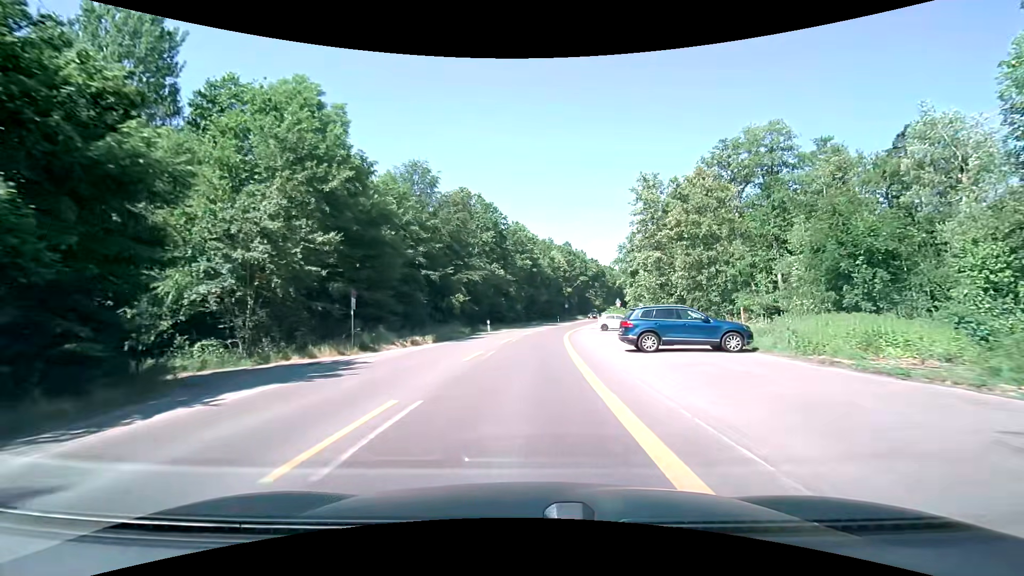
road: secondary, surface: asphalt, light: Day
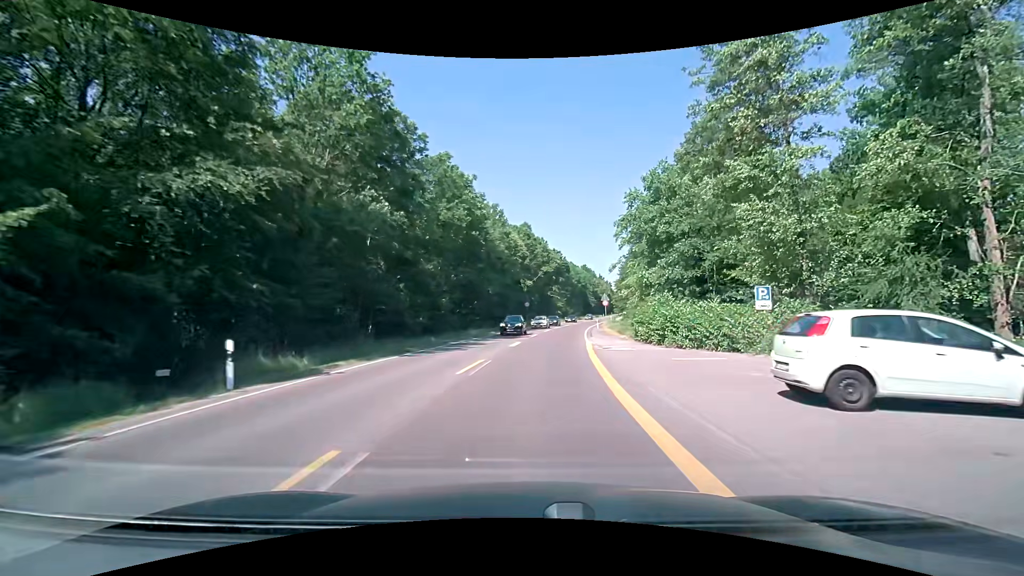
(+1.5, +38.9) m; +6°
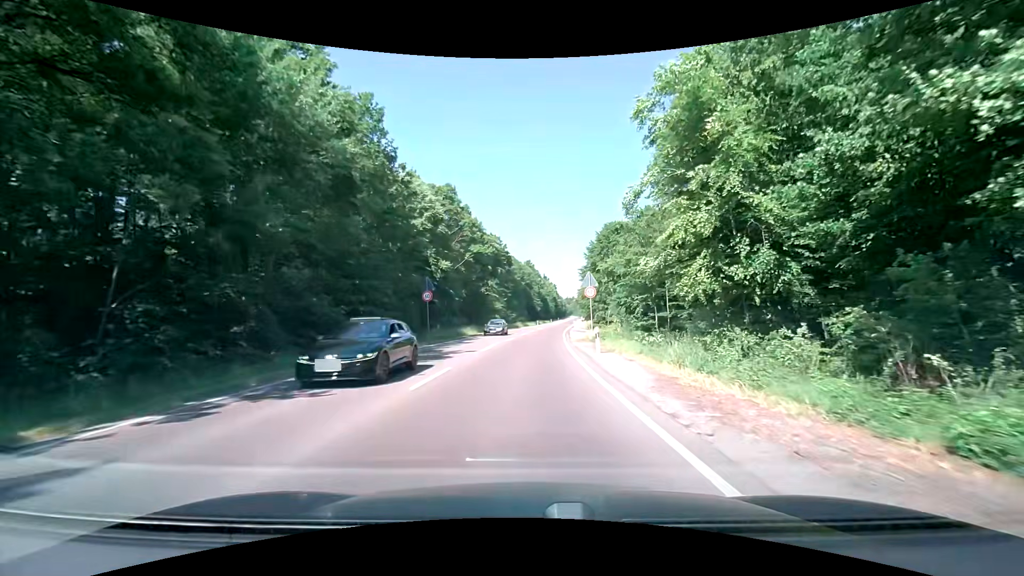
(+2.7, +38.8) m; +7°
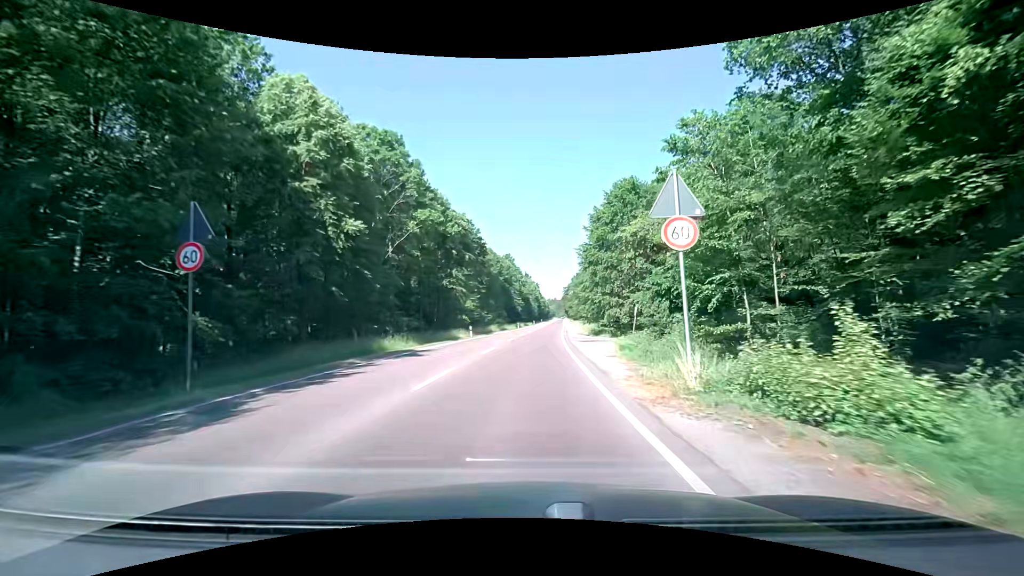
(+0.6, +23.7) m; +2°
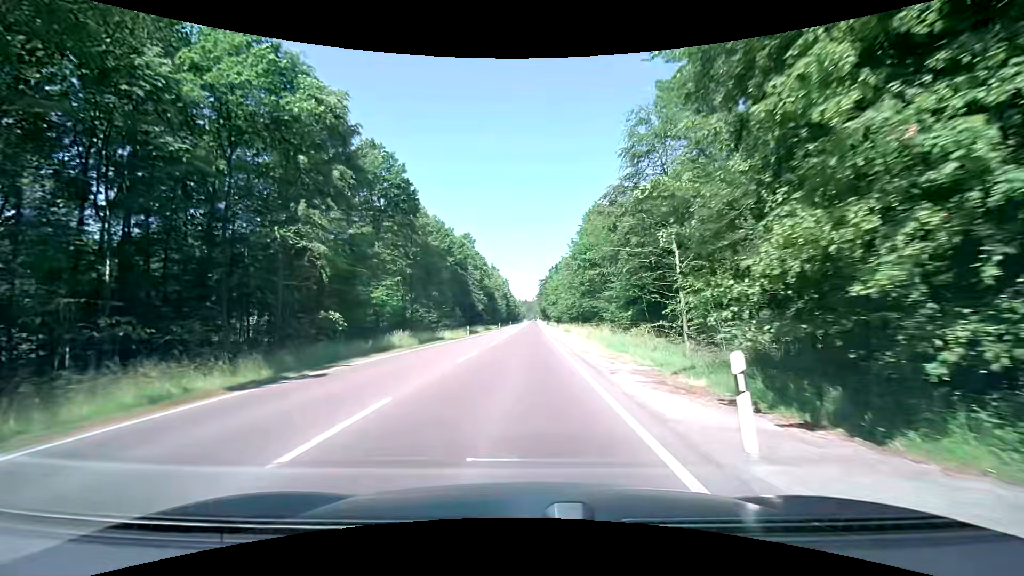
(+1.4, +41.2) m; +3°
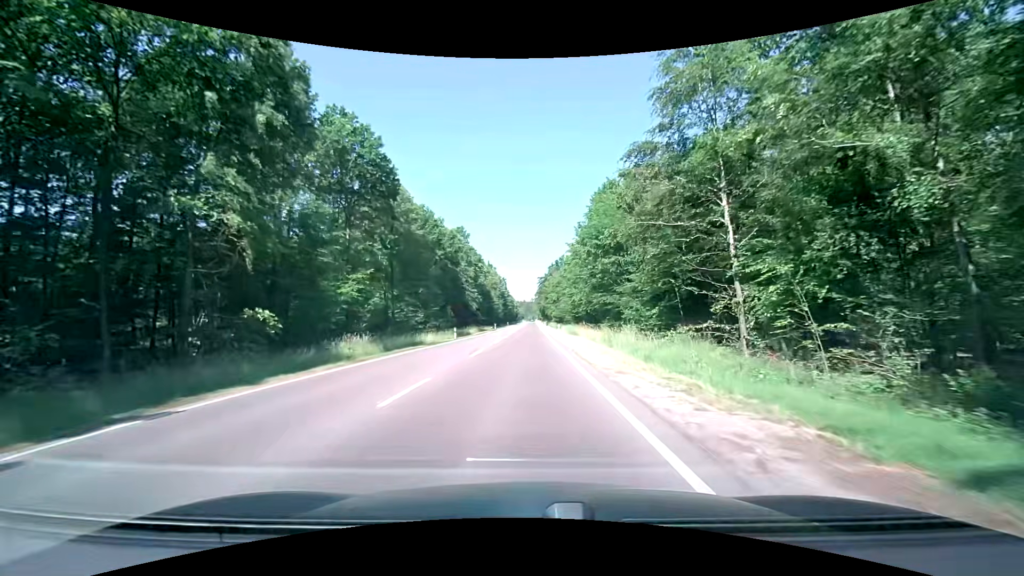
(+0.1, +8.8) m; +1°
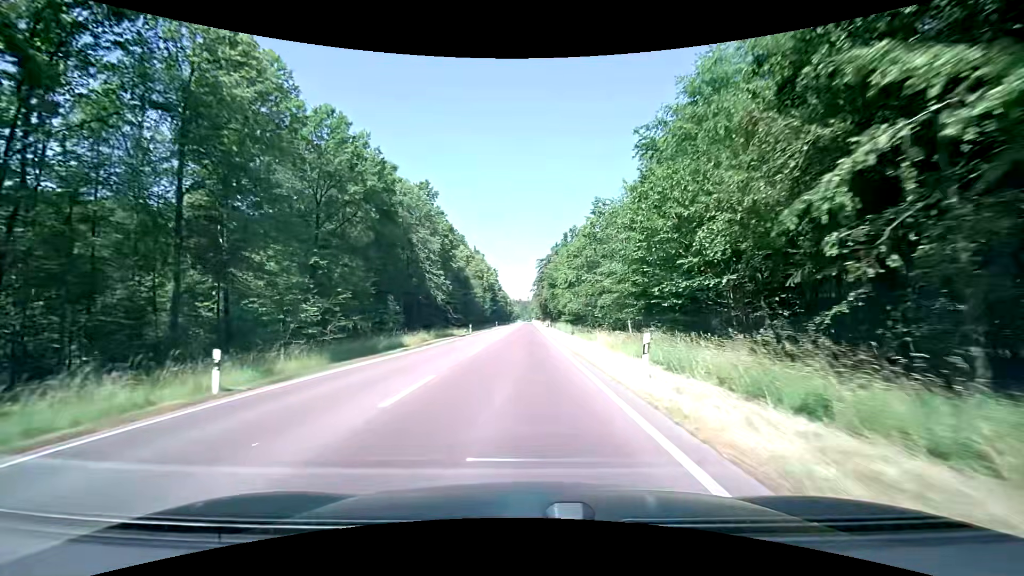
(+0.1, +36.1) m; +1°
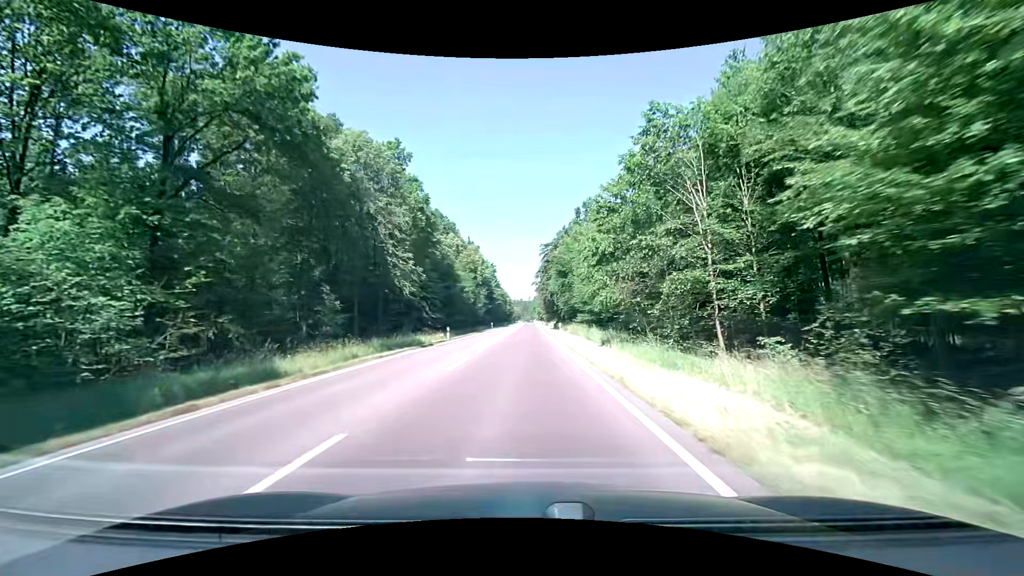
(-0.1, +17.9) m; 0°
(0, +10) (0, +20) (0, +30) (0, +40) (0, +50) (0, +60) (0, +70) (0, +80) (0, +90) (0, +100) m
